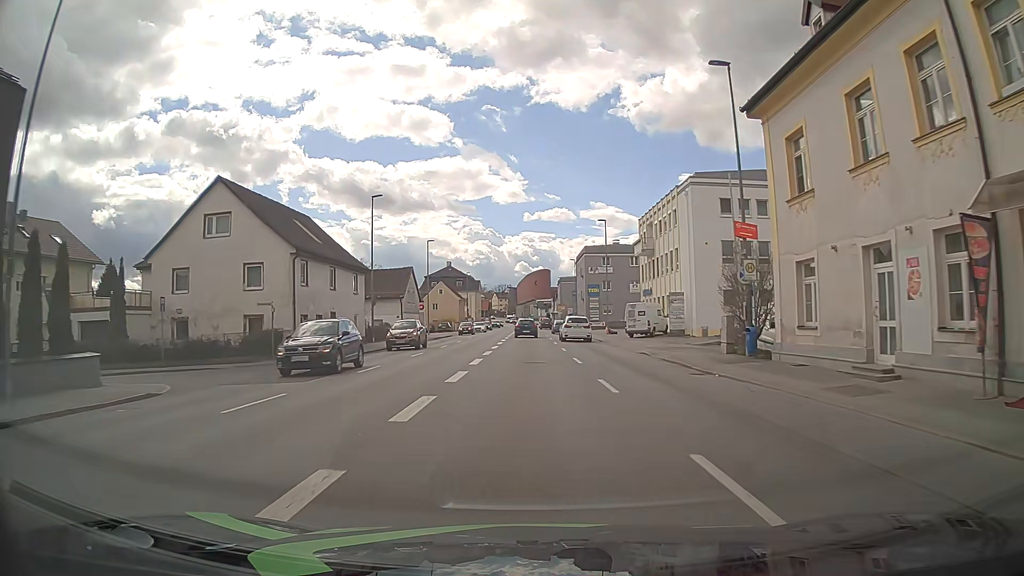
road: tertiary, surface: asphalt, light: Day
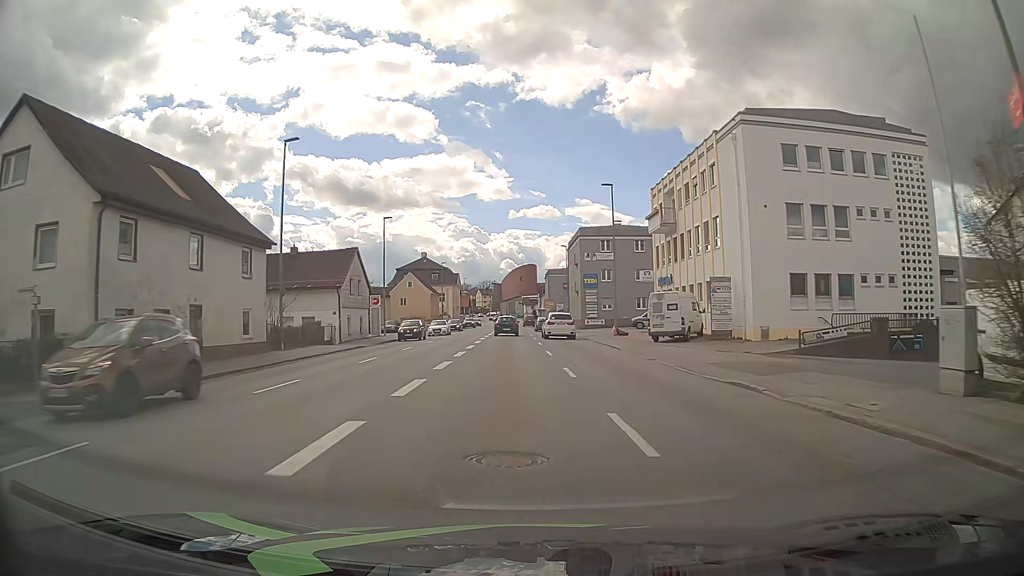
(+0.1, +15.2) m; +1°
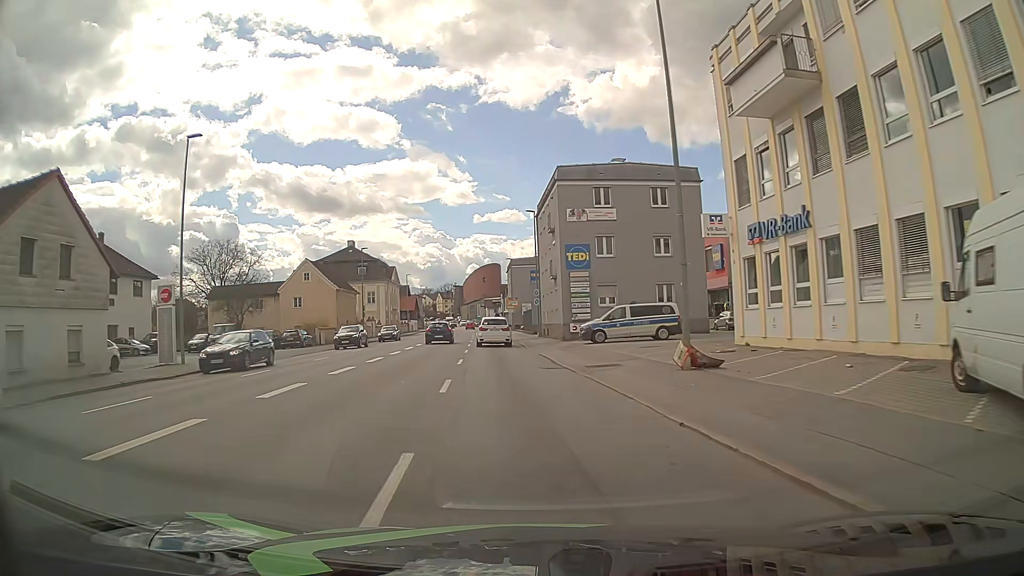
(+1.1, +29.7) m; +3°
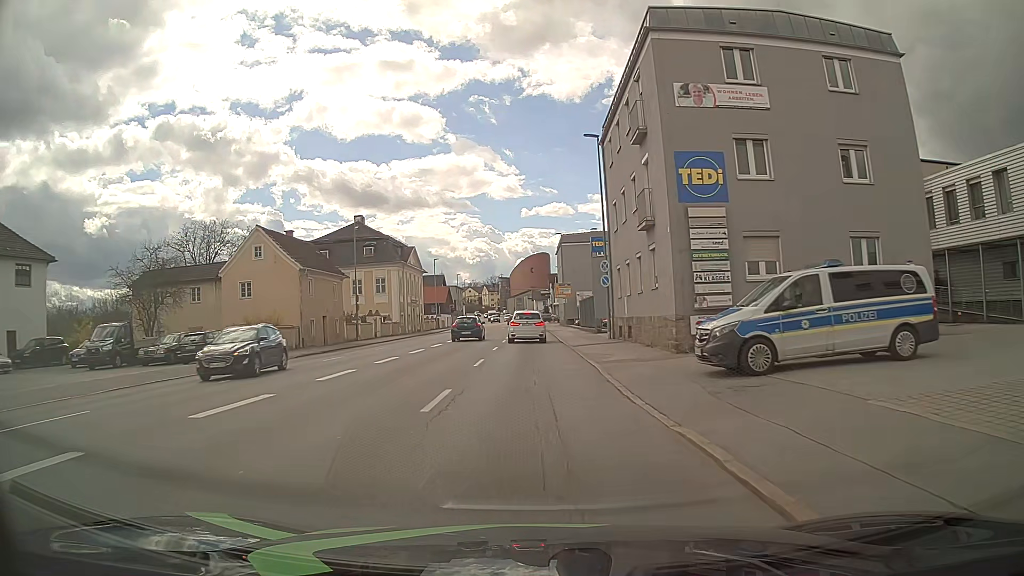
(-0.7, +21.3) m; -4°
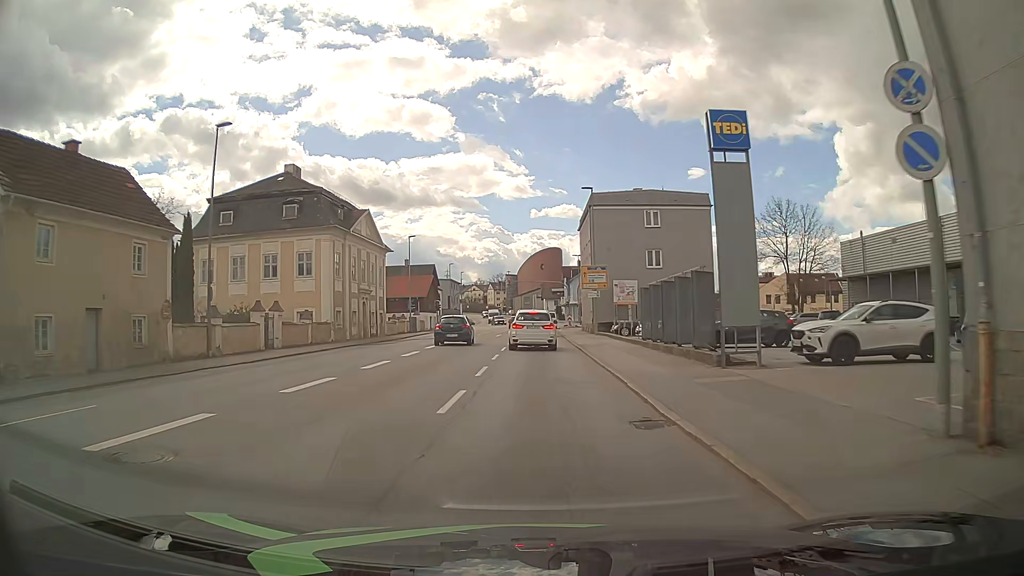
(-0.3, +27.0) m; -1°
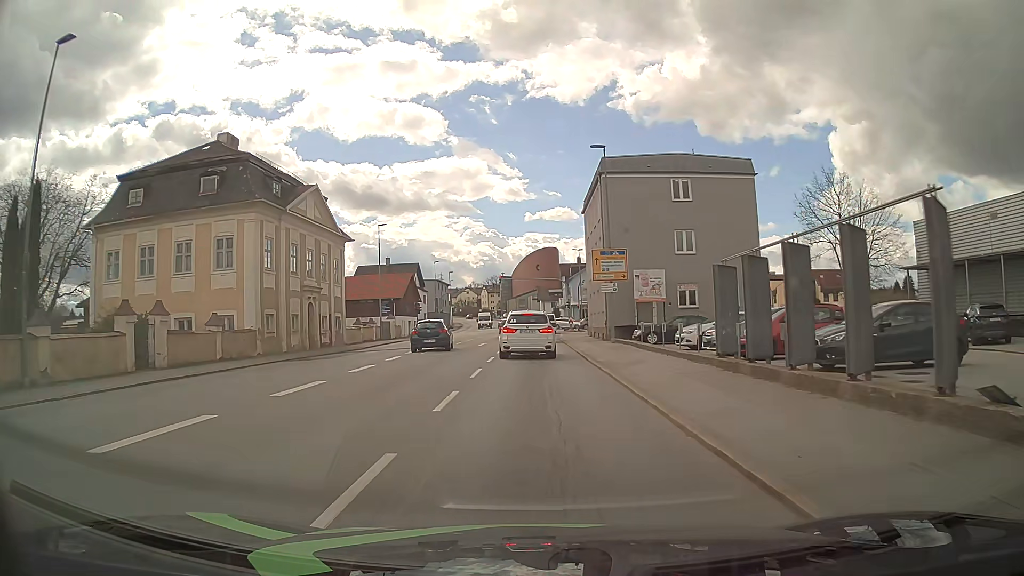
(0.0, +11.7) m; 0°
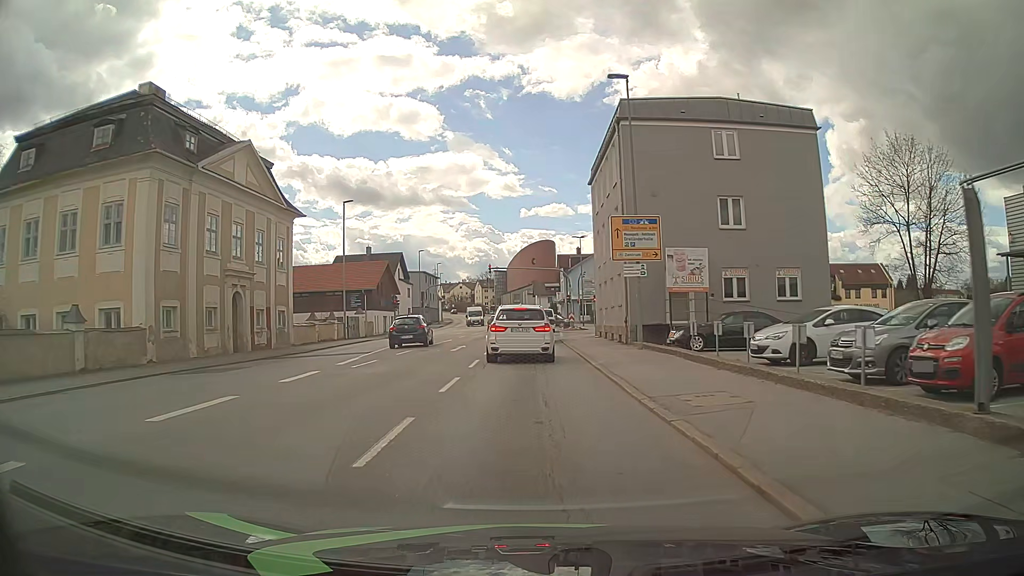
(0.0, +9.8) m; 0°
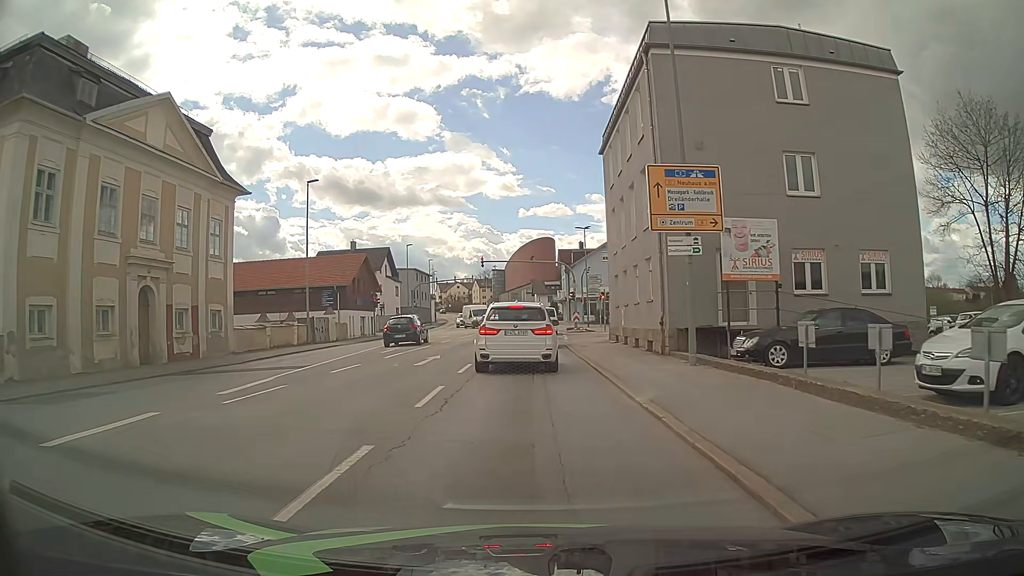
(0.0, +7.8) m; +1°
